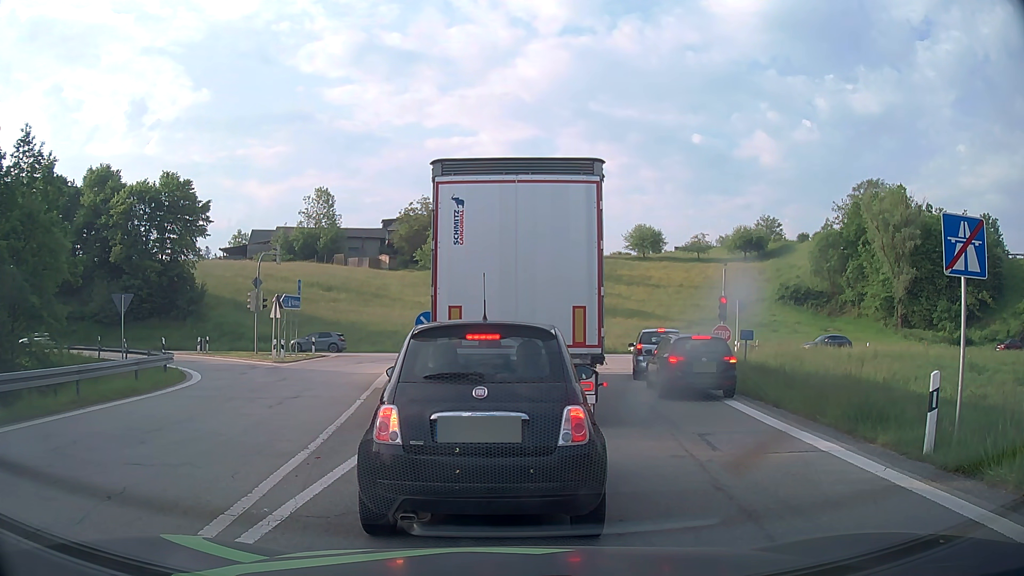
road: motorway_link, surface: asphalt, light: Day
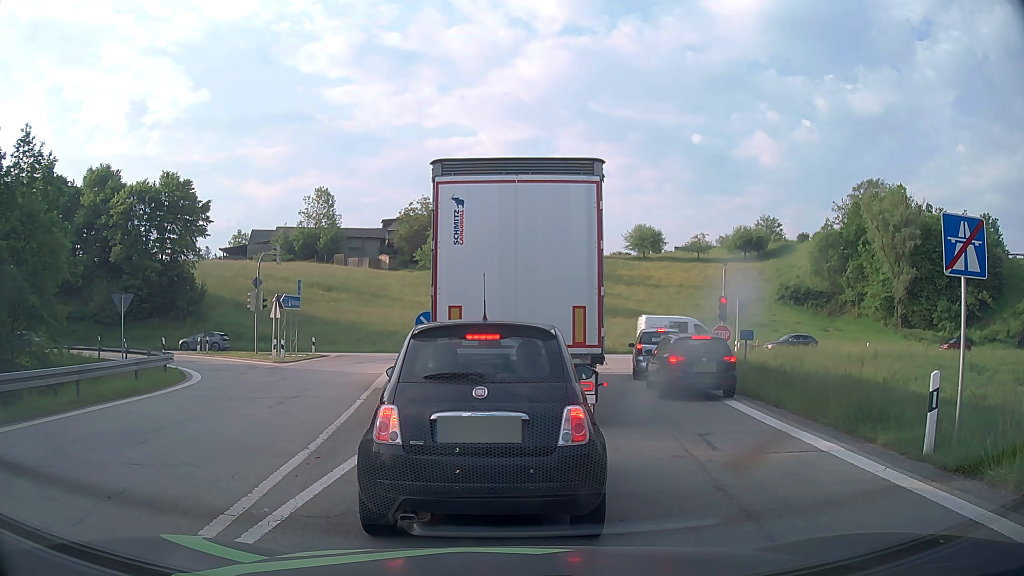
(0.0, 0.0) m; 0°
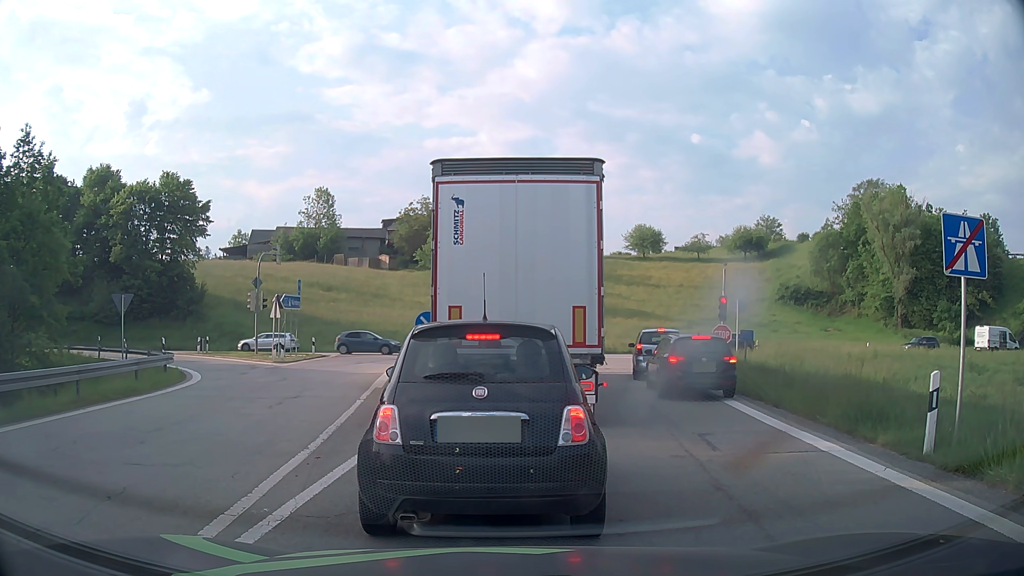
(0.0, 0.0) m; 0°
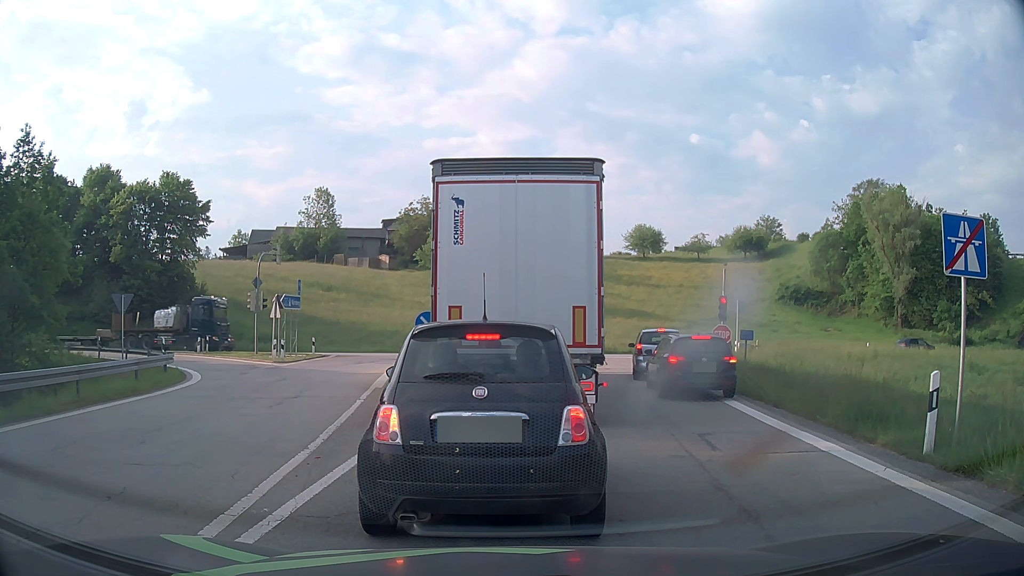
(0.0, 0.0) m; 0°
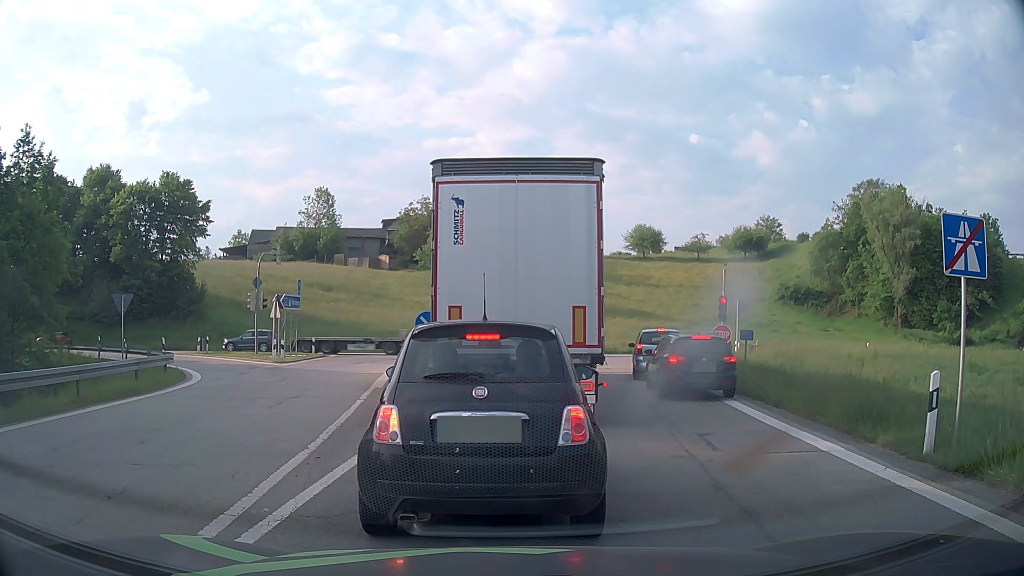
(0.0, 0.0) m; 0°
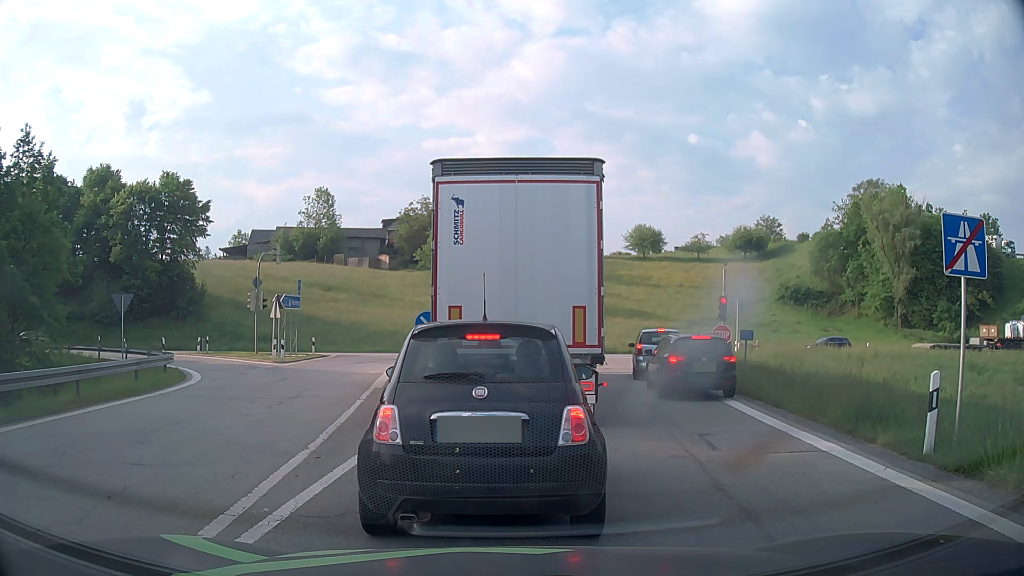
(0.0, 0.0) m; 0°
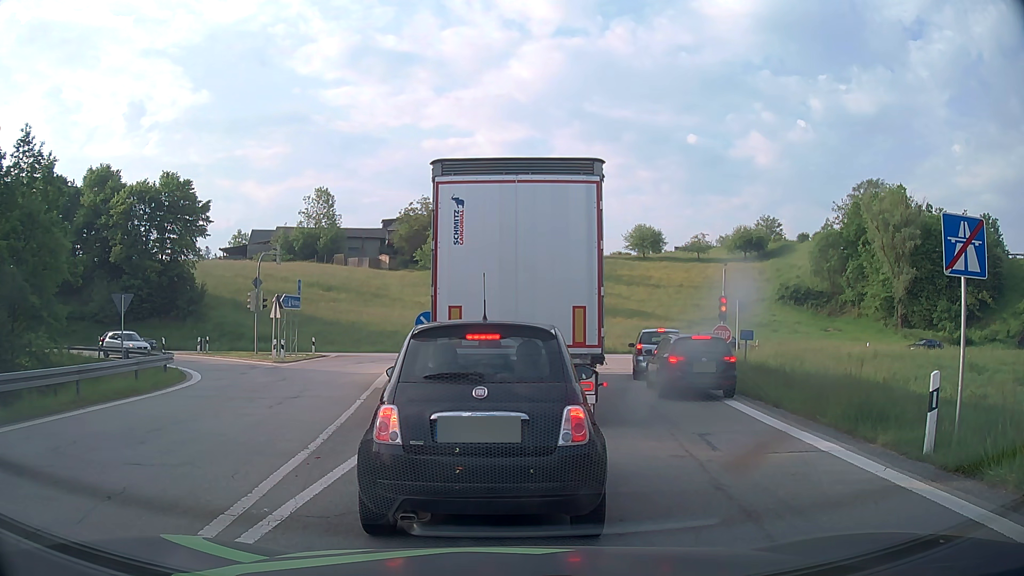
(0.0, 0.0) m; 0°
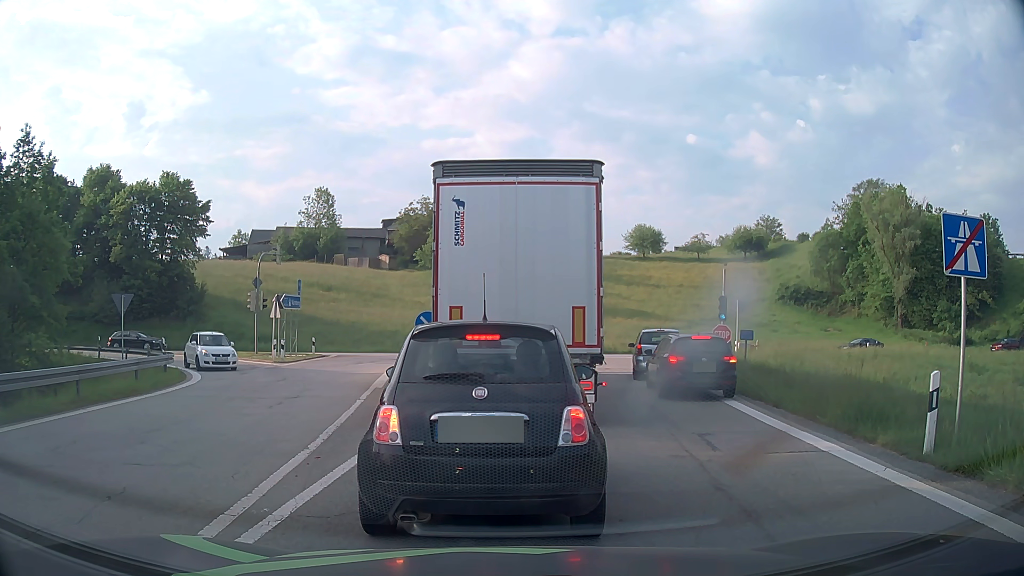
(0.0, 0.0) m; 0°
(0, +10) (+1, +20) (+2, +30) (0, +40) (-6, +47) (-15, +50) (-25, +51) (-35, +51) (-45, +52) (-55, +53) m
